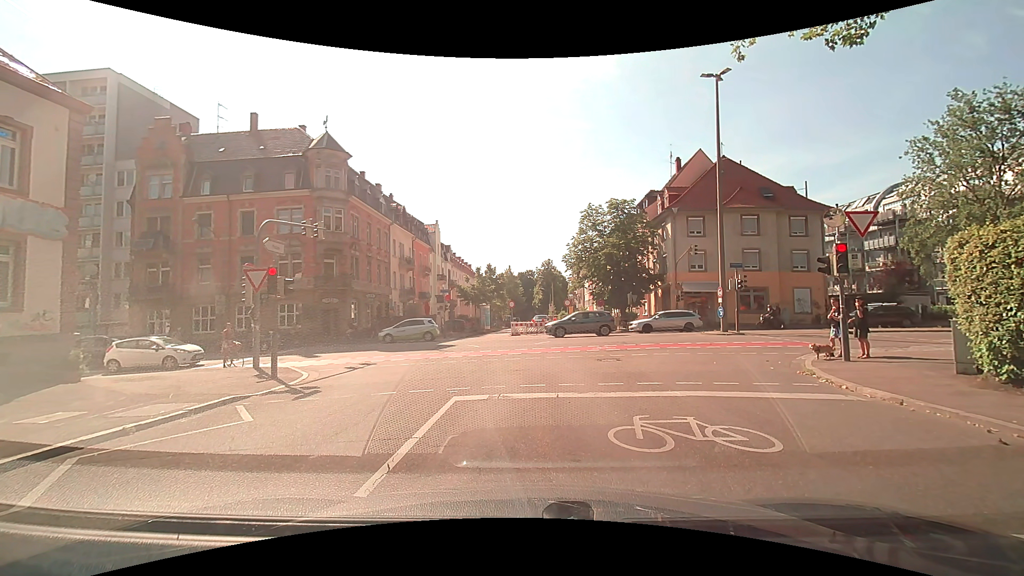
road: residential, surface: asphalt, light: Day
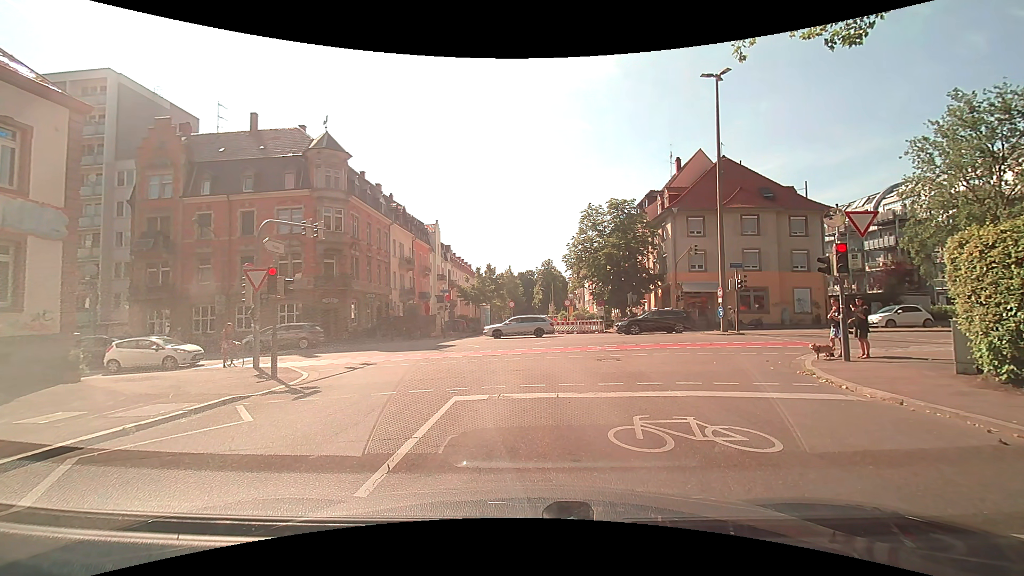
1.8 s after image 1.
(0.0, 0.0) m; 0°
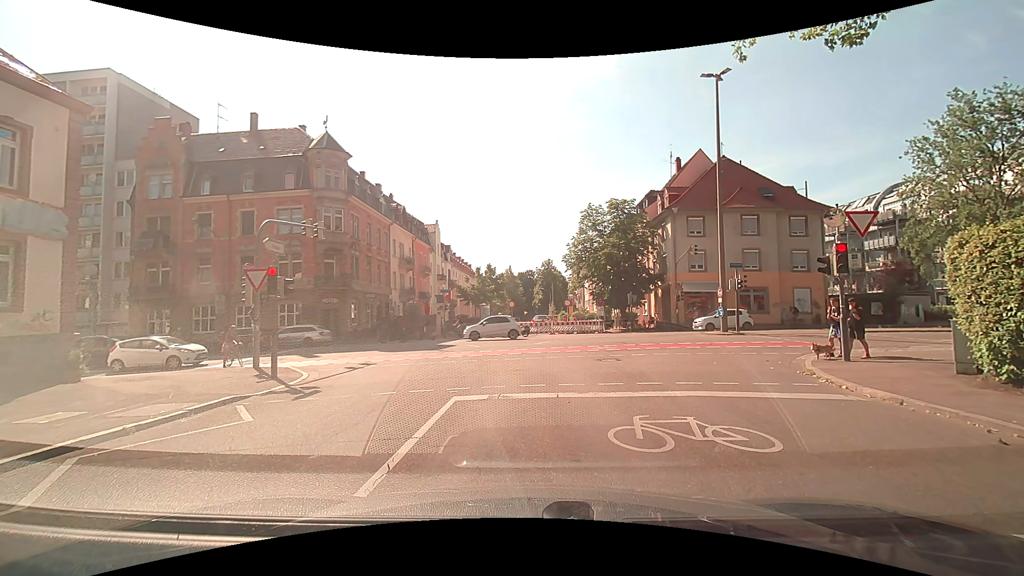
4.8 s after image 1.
(0.0, 0.0) m; 0°
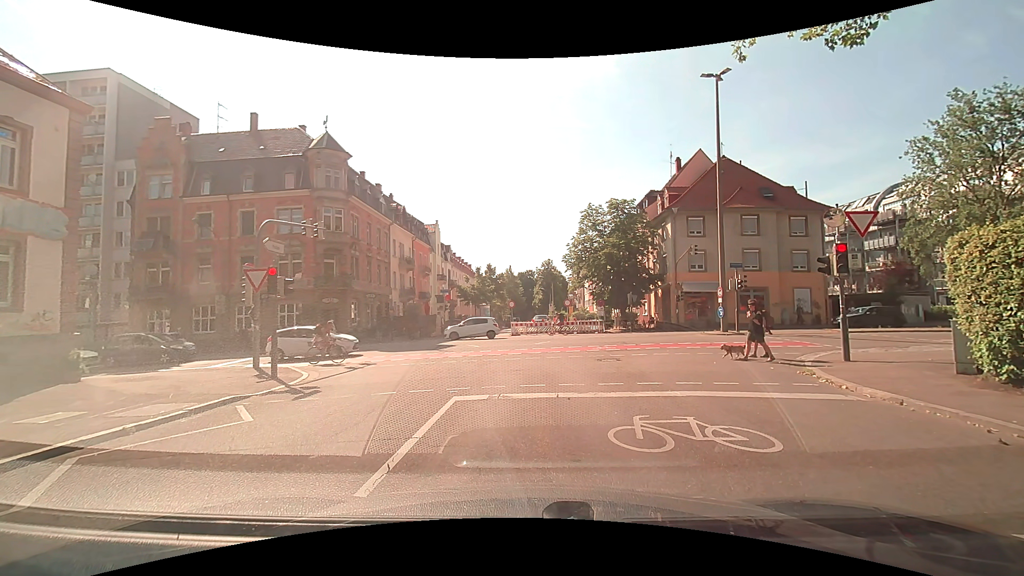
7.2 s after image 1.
(0.0, 0.0) m; 0°
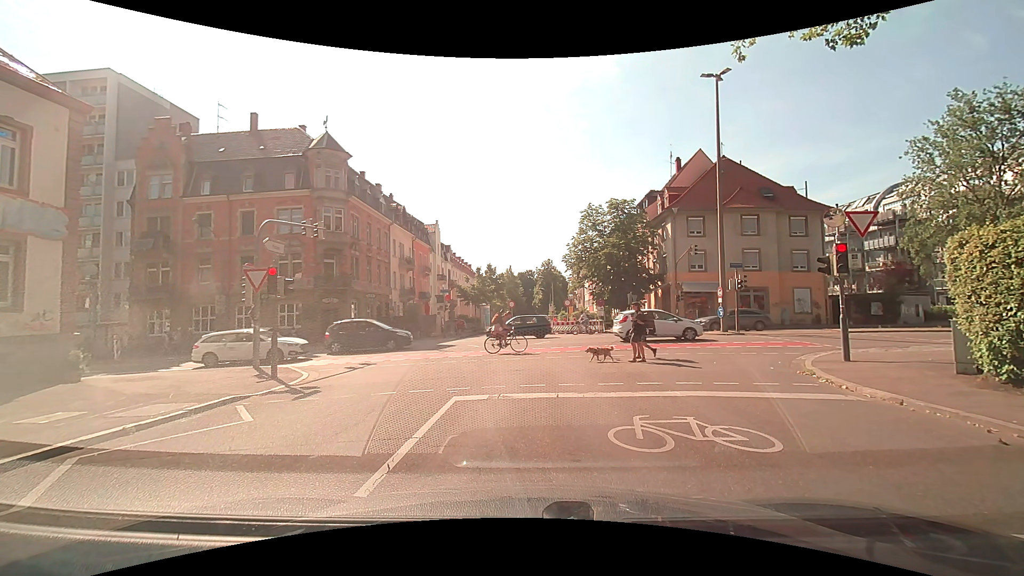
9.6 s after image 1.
(0.0, 0.0) m; 0°
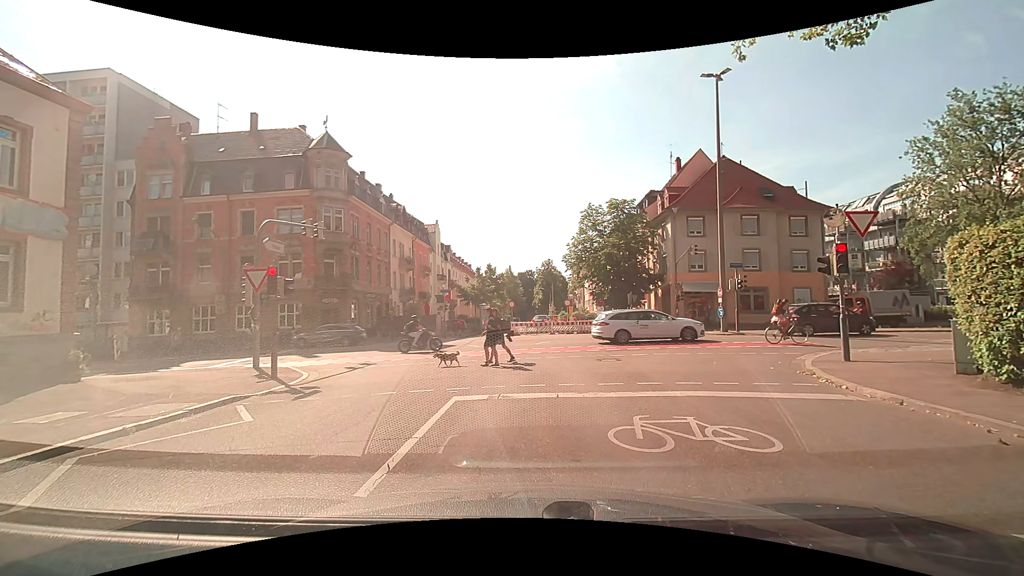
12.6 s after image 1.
(0.0, 0.0) m; 0°
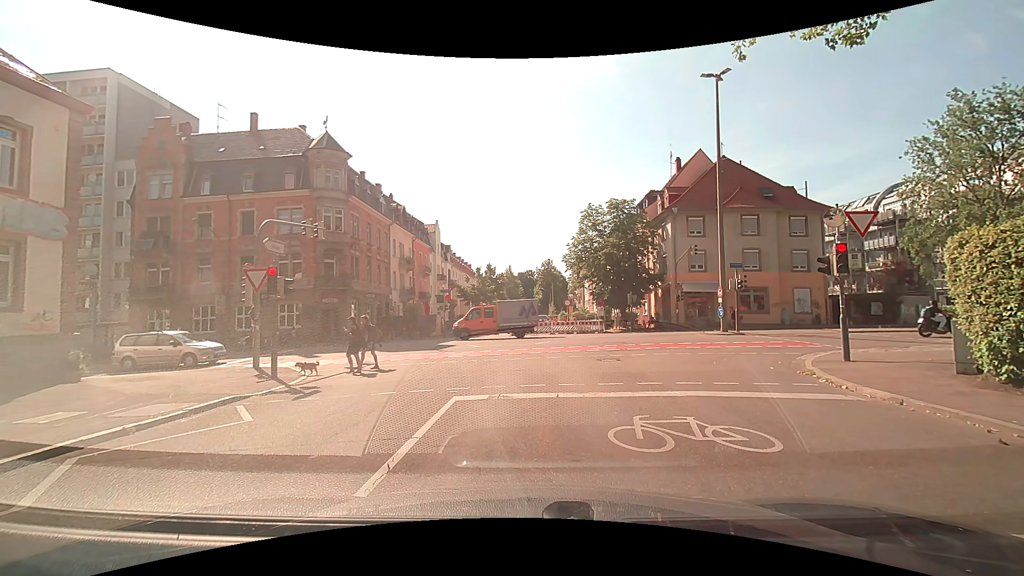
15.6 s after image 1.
(0.0, 0.0) m; 0°
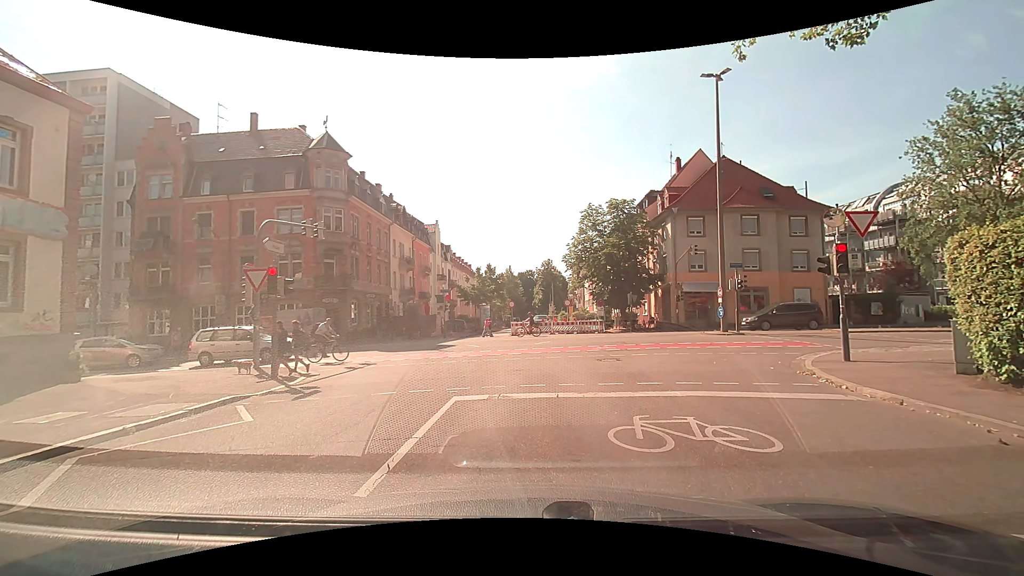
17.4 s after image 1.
(0.0, 0.0) m; 0°
